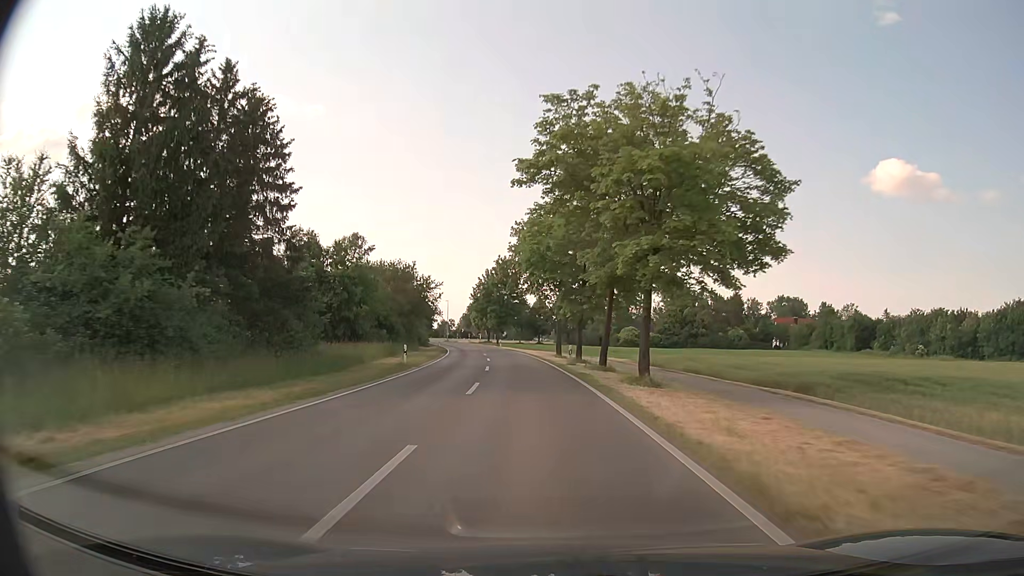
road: primary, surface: asphalt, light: Day
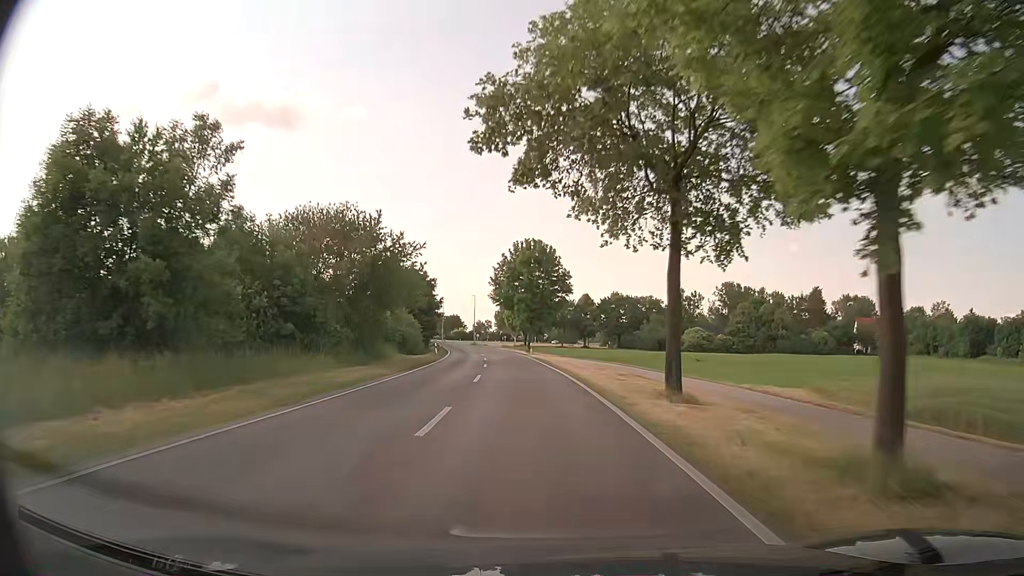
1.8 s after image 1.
(-1.0, +31.1) m; -4°
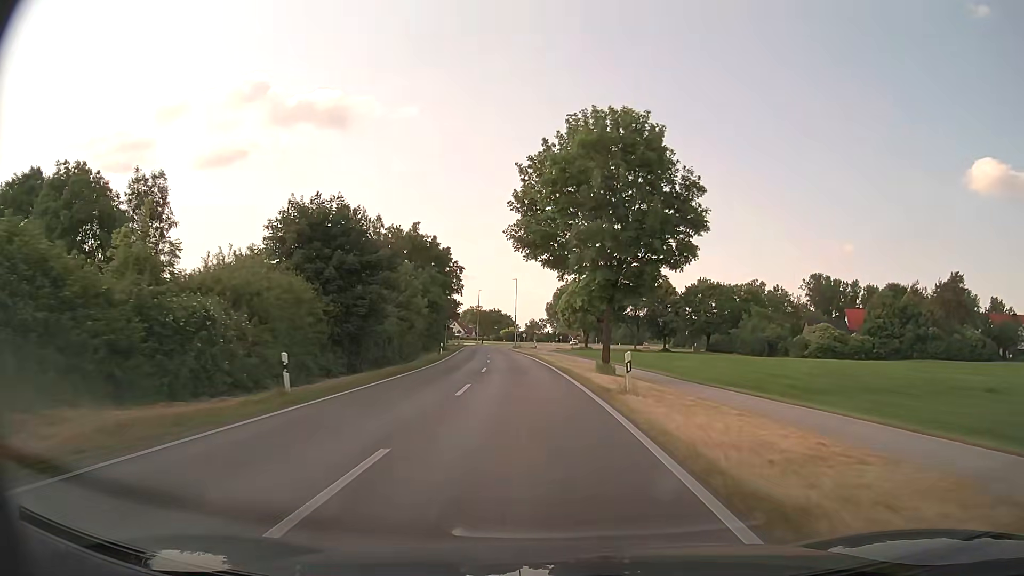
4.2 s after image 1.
(-1.5, +41.3) m; -5°
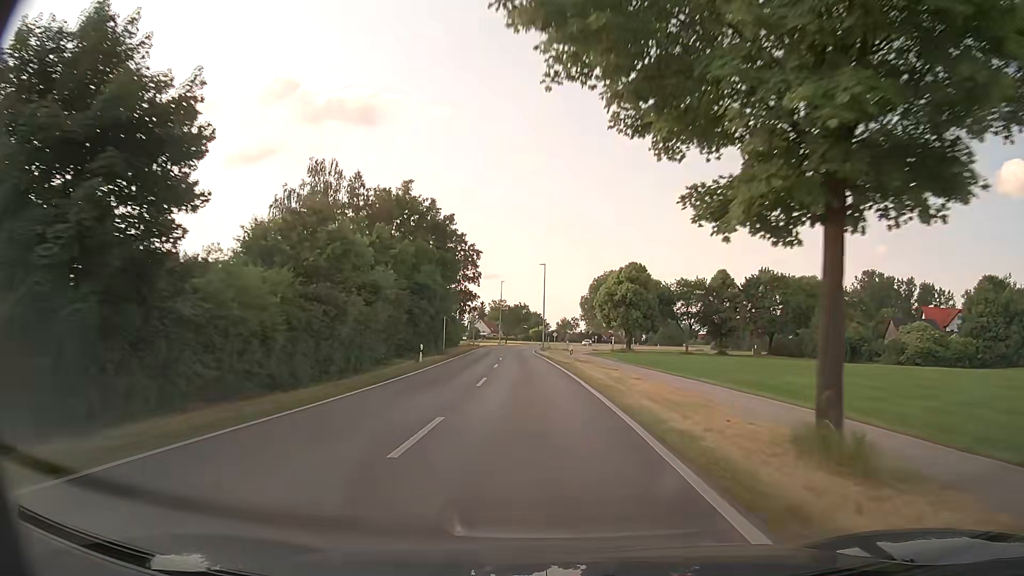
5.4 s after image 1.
(-0.4, +20.7) m; -3°
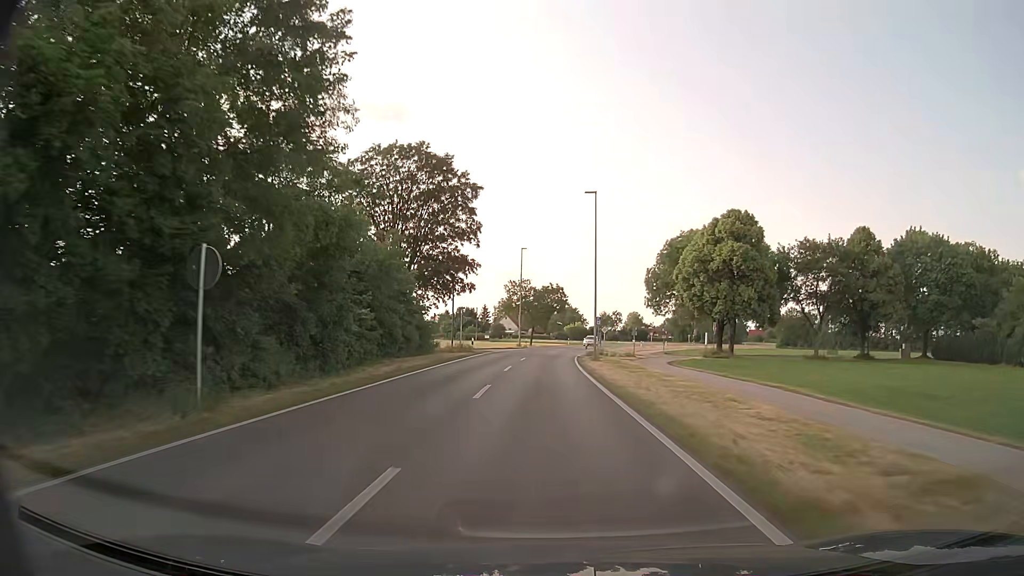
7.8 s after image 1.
(-1.2, +40.8) m; -3°
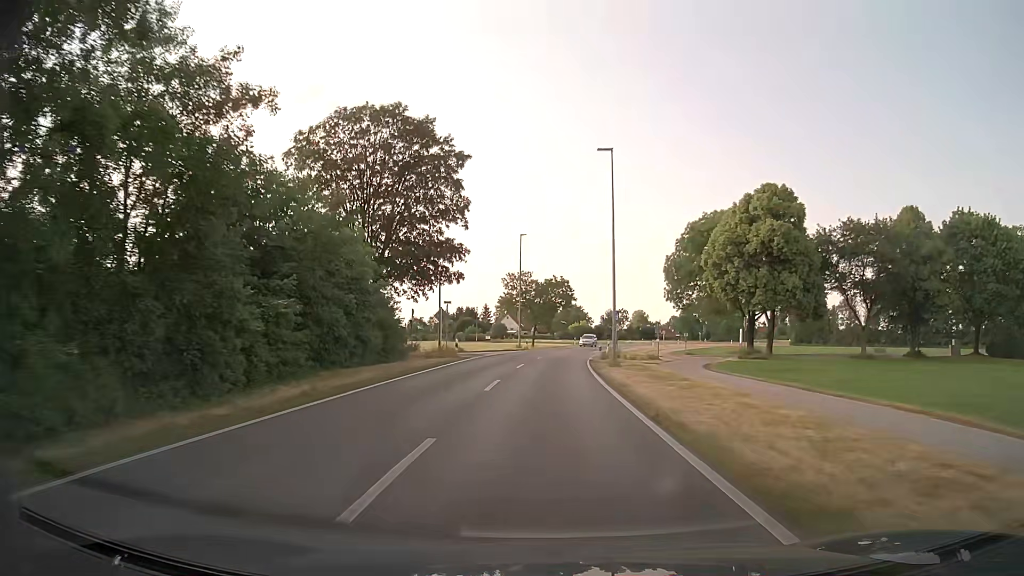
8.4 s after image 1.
(0.0, +10.0) m; 0°
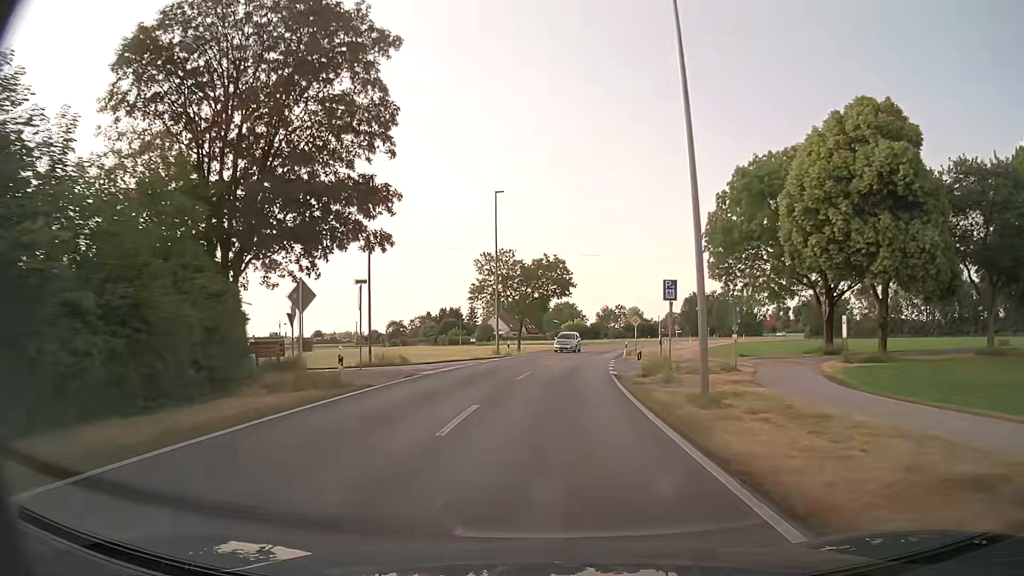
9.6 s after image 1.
(+0.1, +19.6) m; +1°
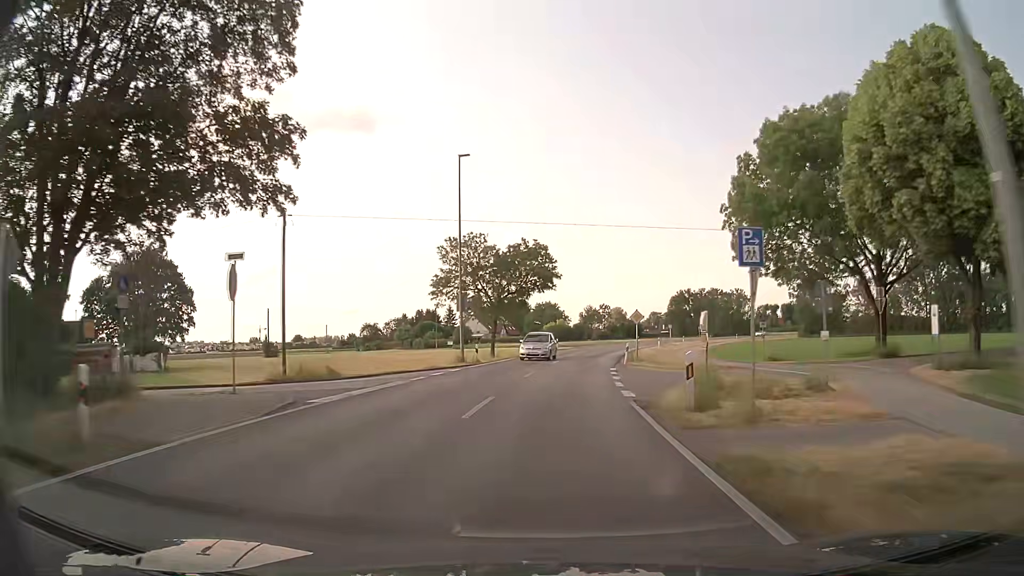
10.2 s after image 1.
(+0.1, +9.7) m; +1°
(0, +10) (+1, +20) (+1, +30) (+3, +40) (+4, +50) (+6, +60) (+8, +69) (+10, +79) (+13, +89) (+15, +98) m
